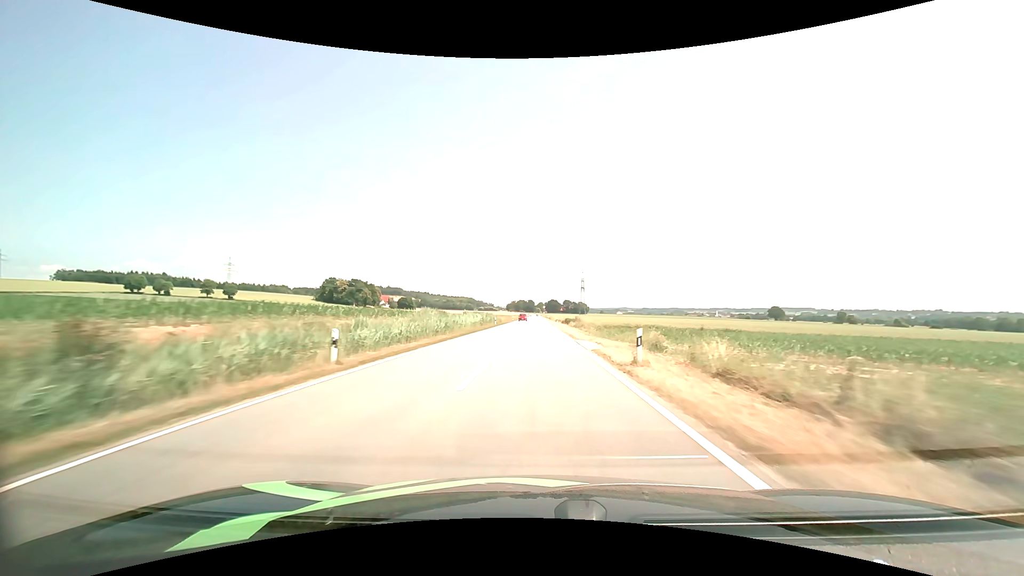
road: tertiary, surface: asphalt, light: Day
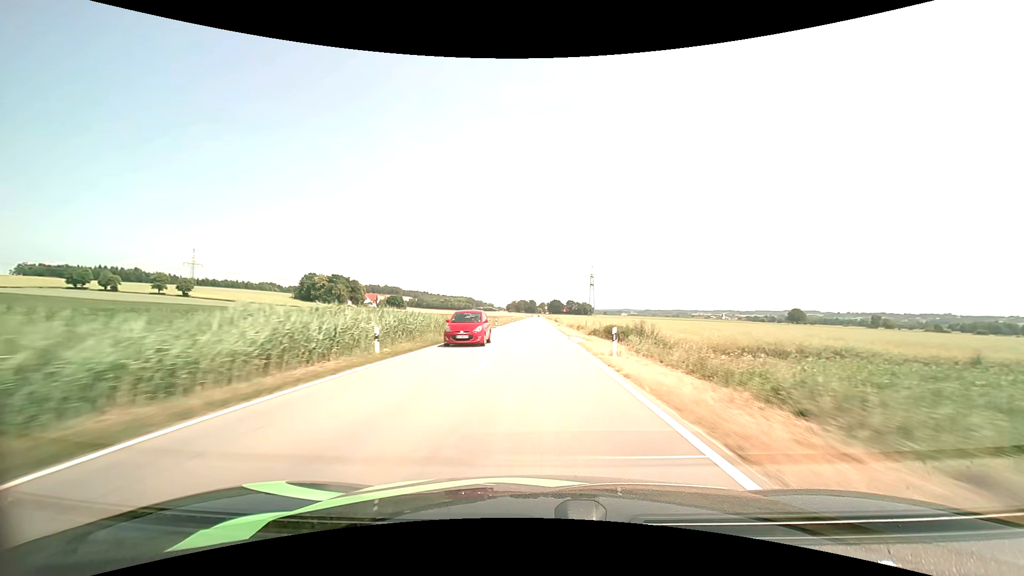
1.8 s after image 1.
(-0.1, +46.7) m; 0°
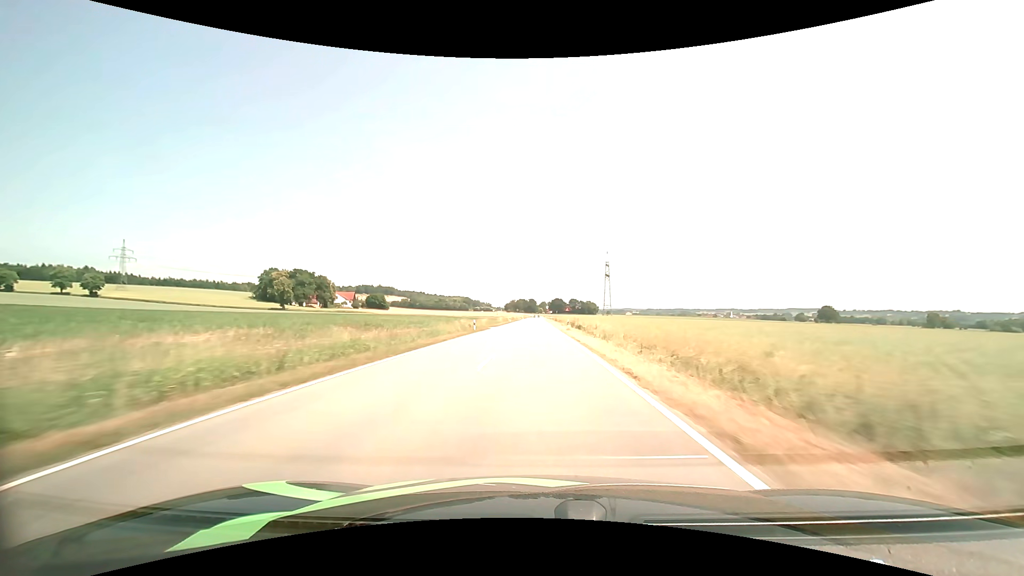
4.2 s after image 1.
(0.0, +62.9) m; 0°
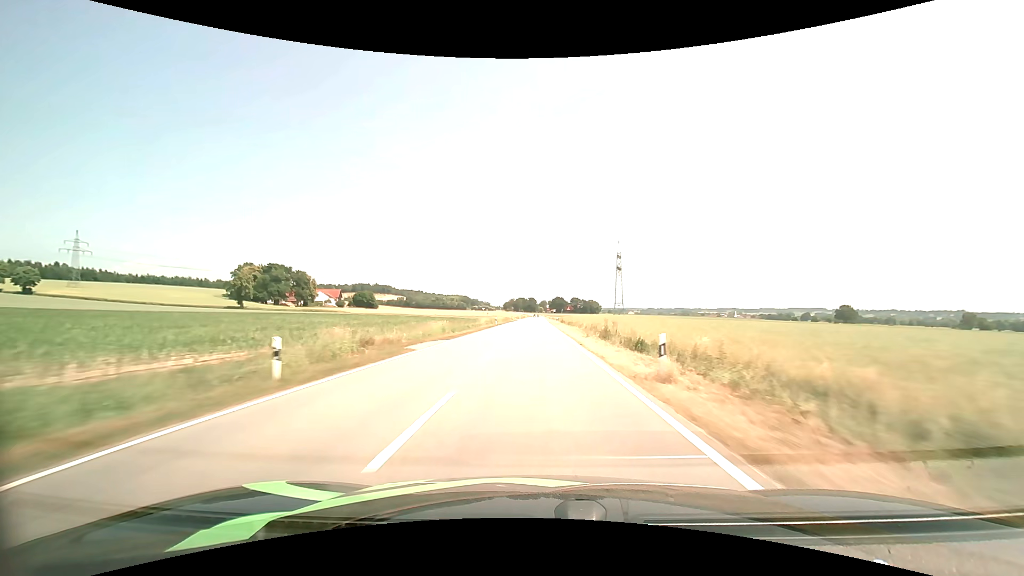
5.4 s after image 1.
(0.0, +31.7) m; 0°
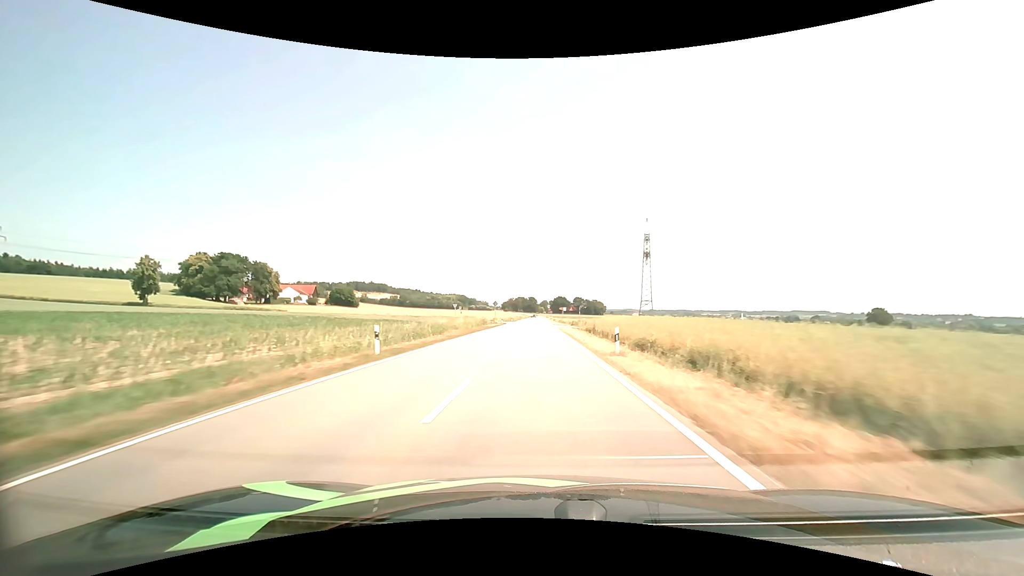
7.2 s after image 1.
(-0.1, +47.6) m; 0°
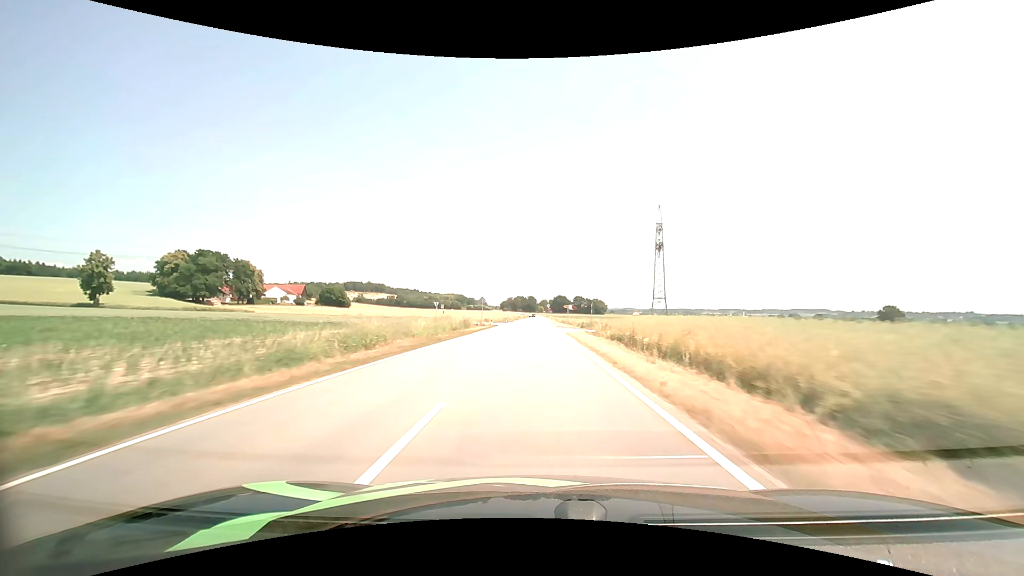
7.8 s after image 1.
(0.0, +15.9) m; 0°
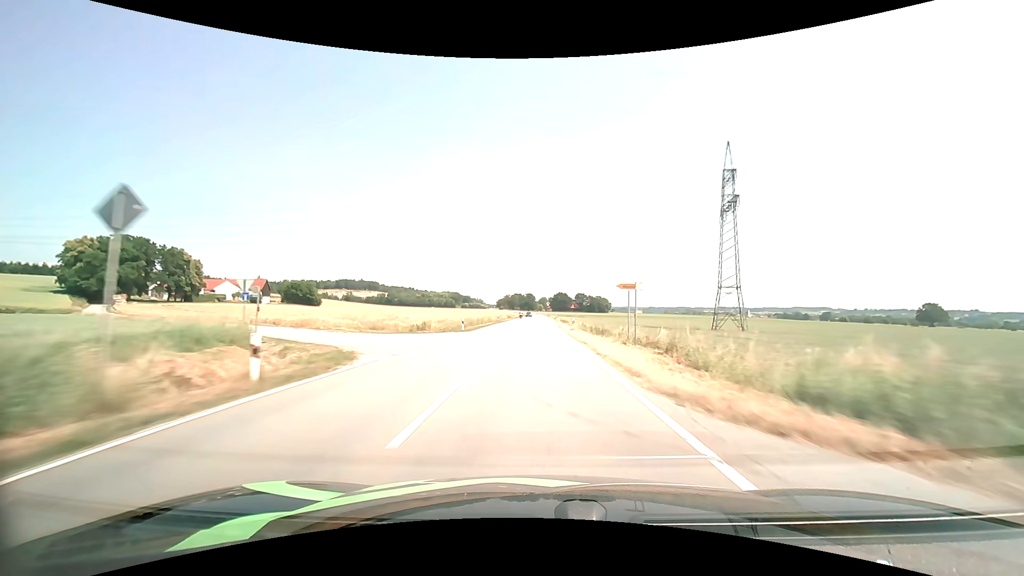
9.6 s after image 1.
(0.0, +47.4) m; 0°
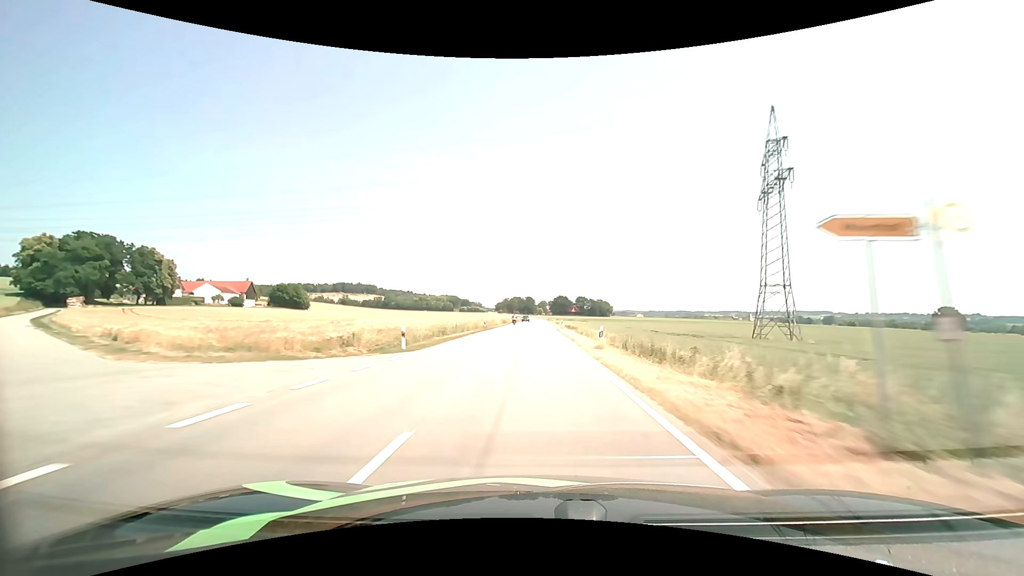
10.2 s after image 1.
(0.0, +15.8) m; 0°
(0, +10) (0, +20) (0, +30) (0, +40) (0, +50) (0, +60) (0, +70) (0, +80) (0, +90) (0, +100) m
